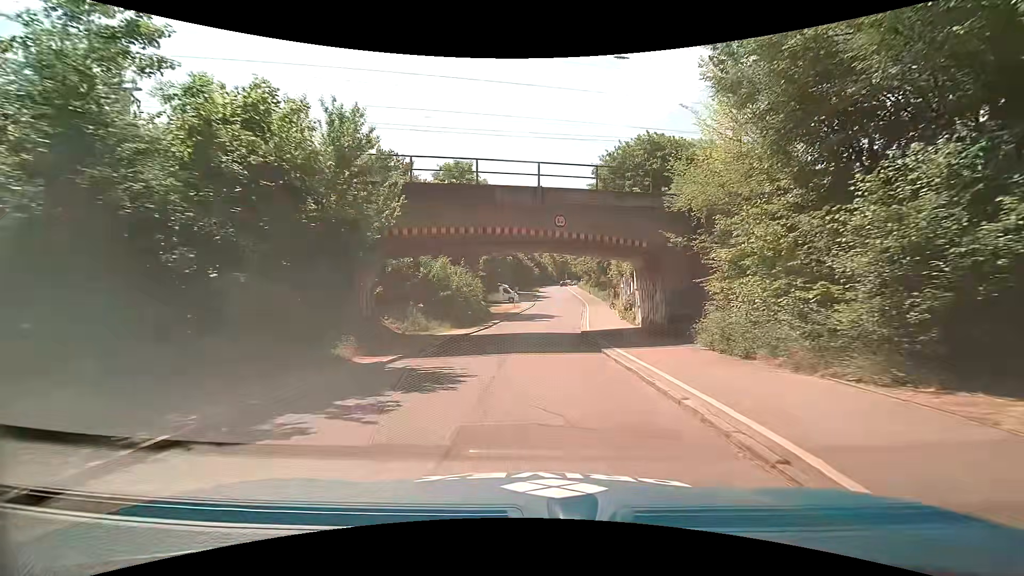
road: residential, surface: asphalt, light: Day
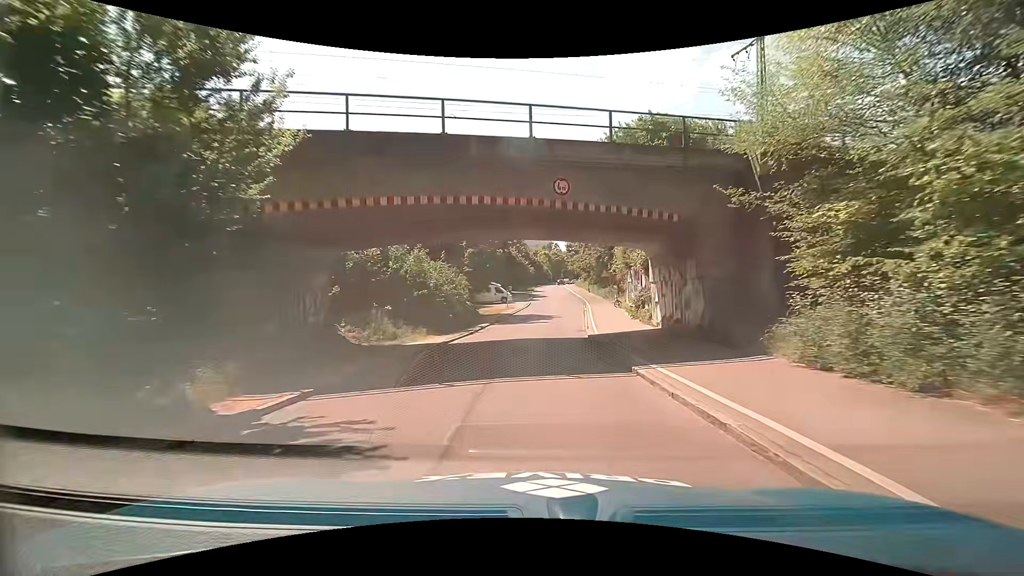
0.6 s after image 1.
(0.0, +5.8) m; +1°
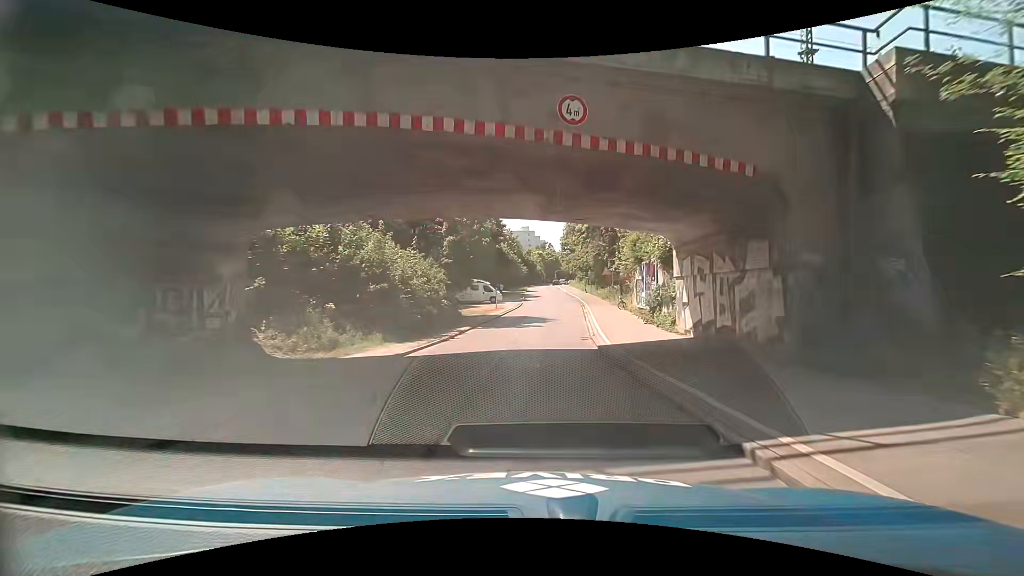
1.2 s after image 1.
(-0.1, +6.0) m; 0°
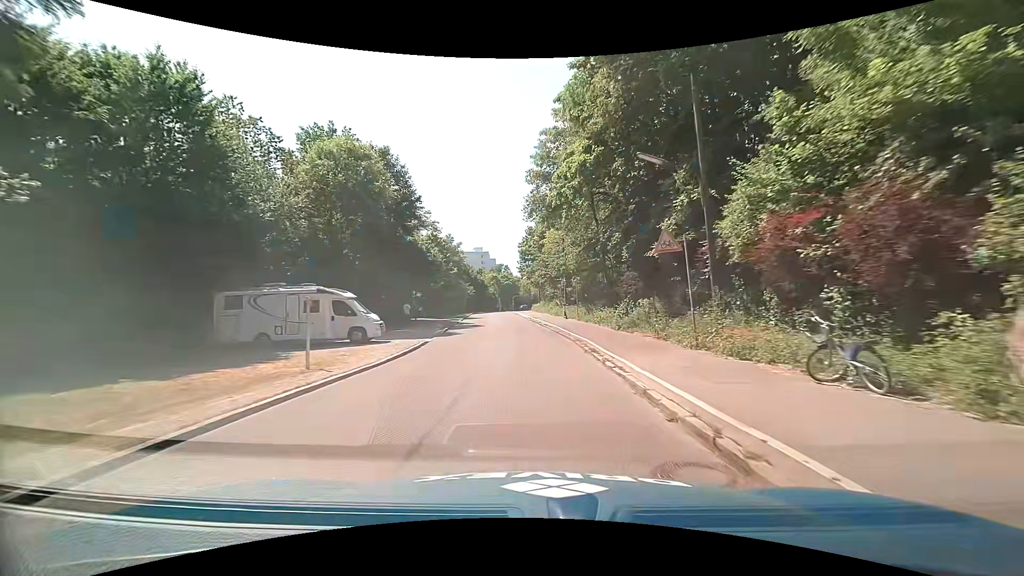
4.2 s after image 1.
(+1.9, +32.6) m; +5°
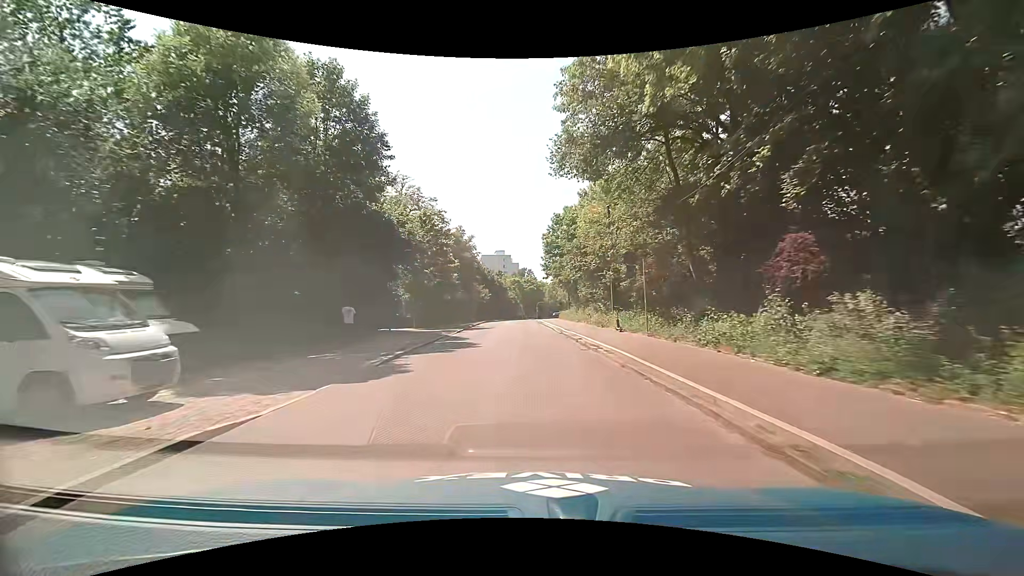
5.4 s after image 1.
(-0.4, +15.5) m; -3°
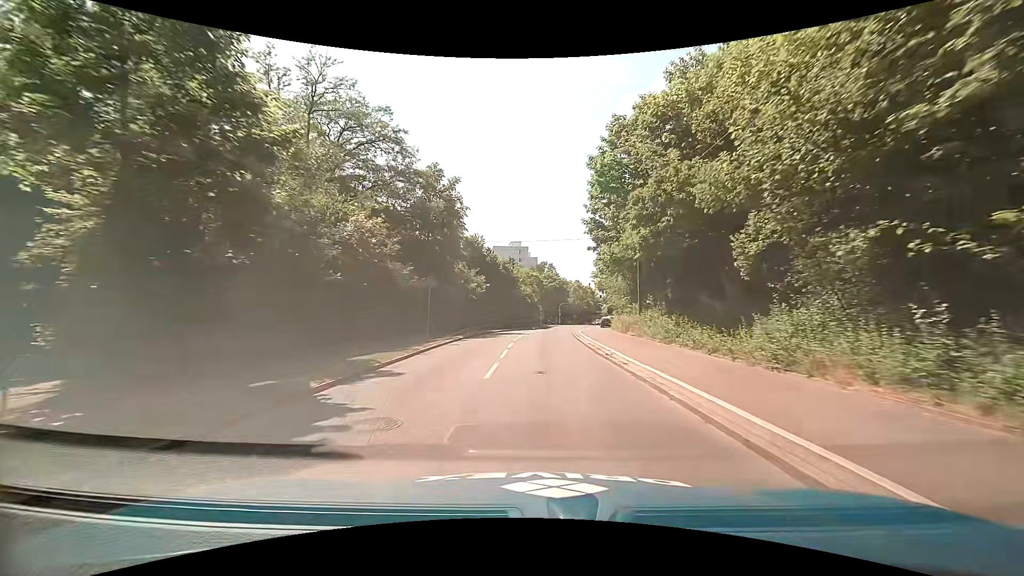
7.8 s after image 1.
(-1.1, +32.2) m; -2°
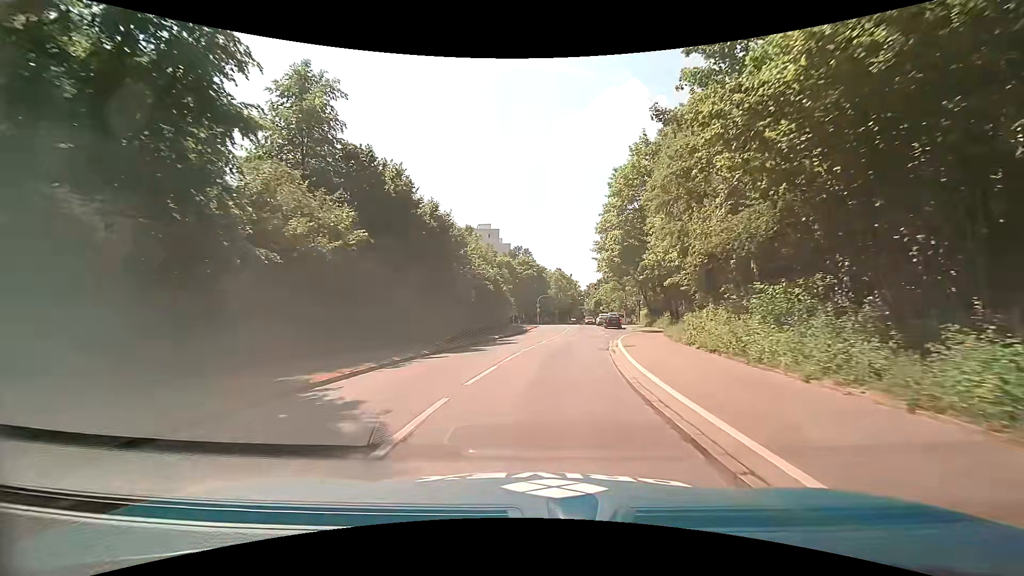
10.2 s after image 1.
(+0.5, +27.8) m; +3°
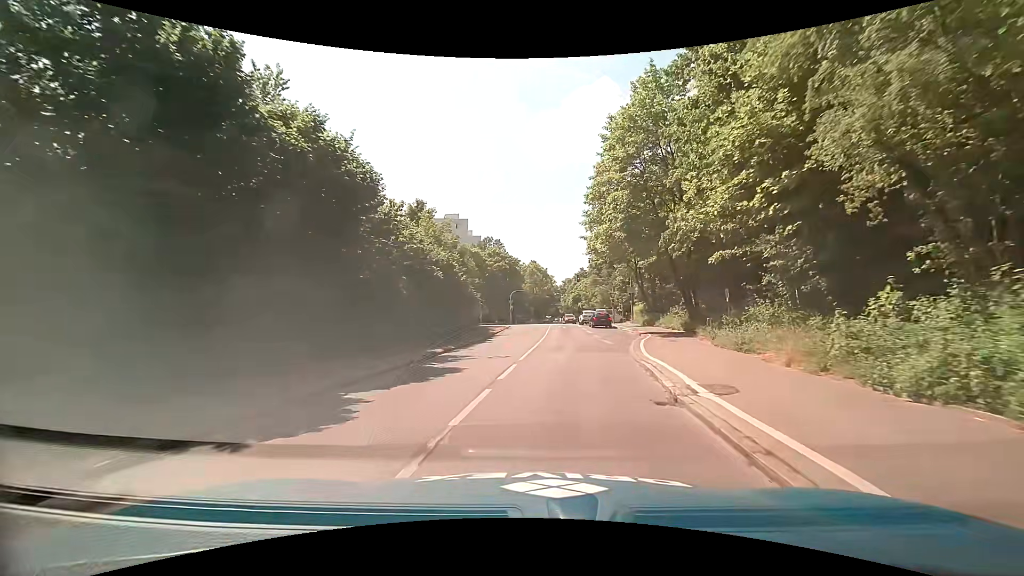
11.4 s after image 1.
(+0.2, +12.1) m; +2°
